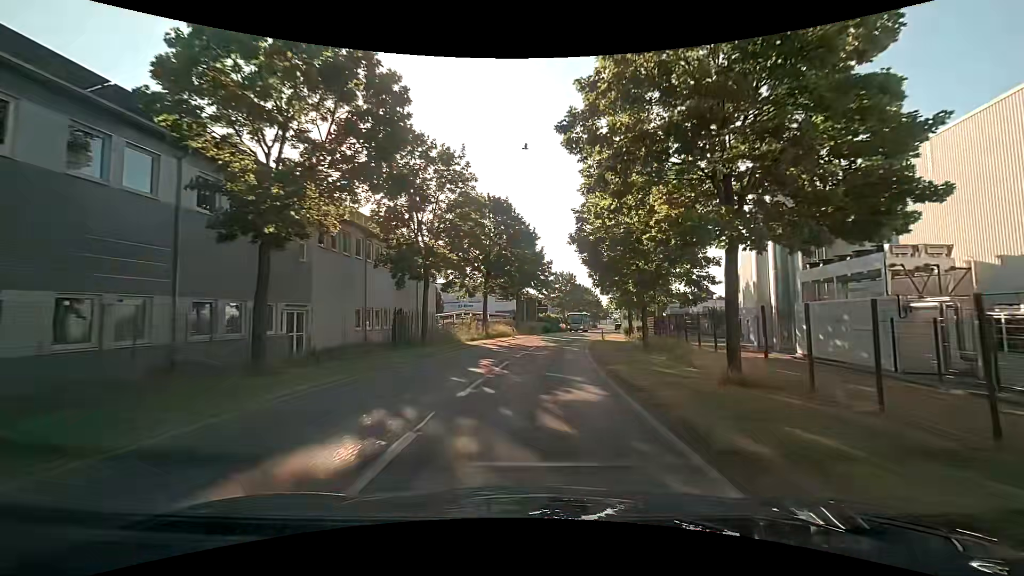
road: secondary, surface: asphalt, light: Day
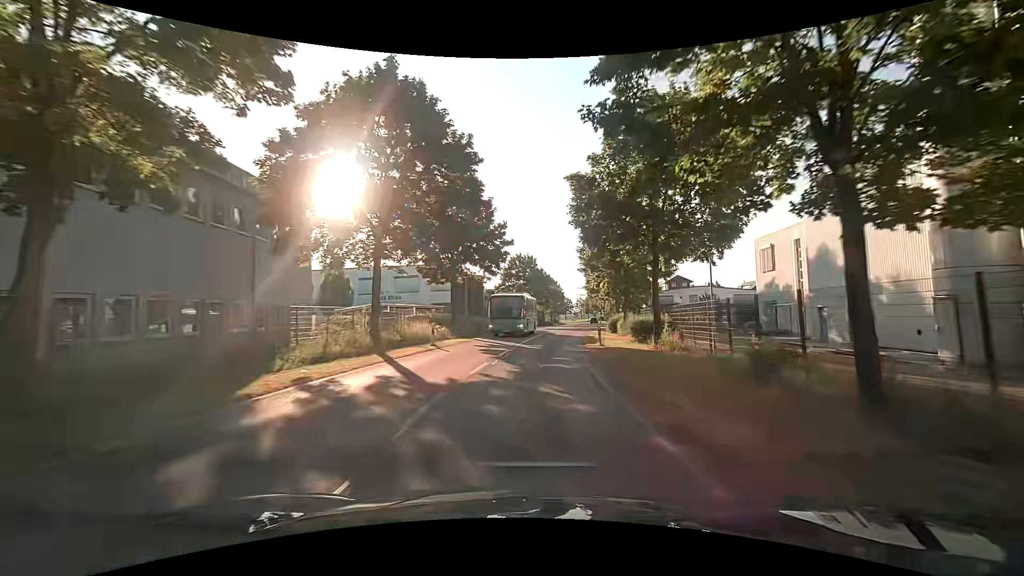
(+1.2, +20.9) m; +6°
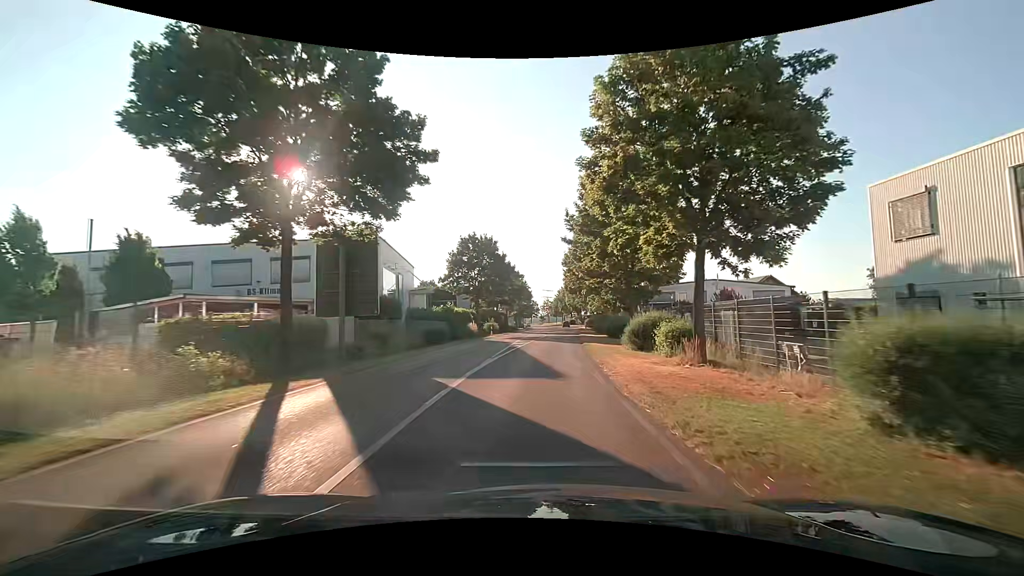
(+0.7, +21.7) m; +4°
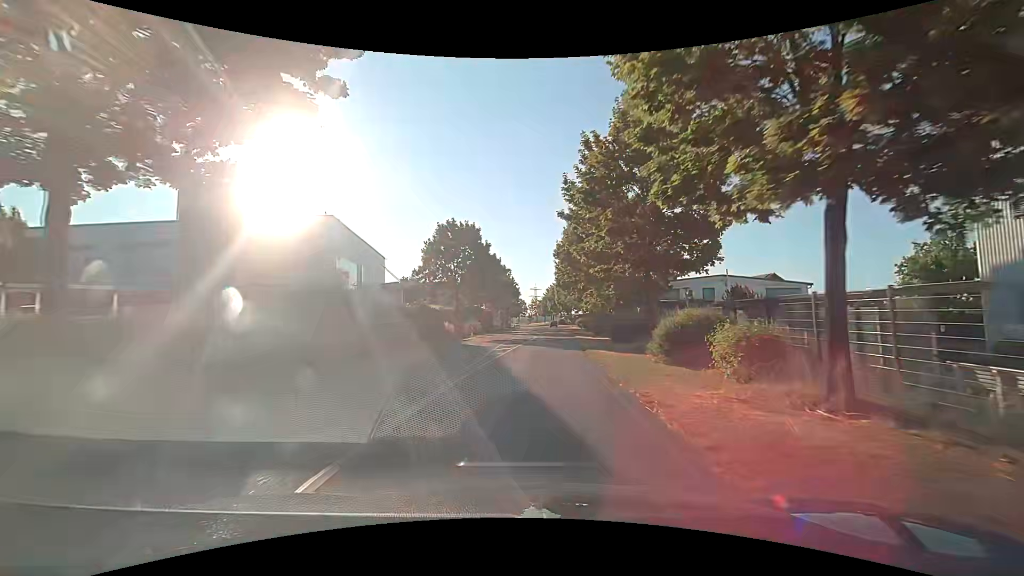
(0.0, +7.3) m; +1°
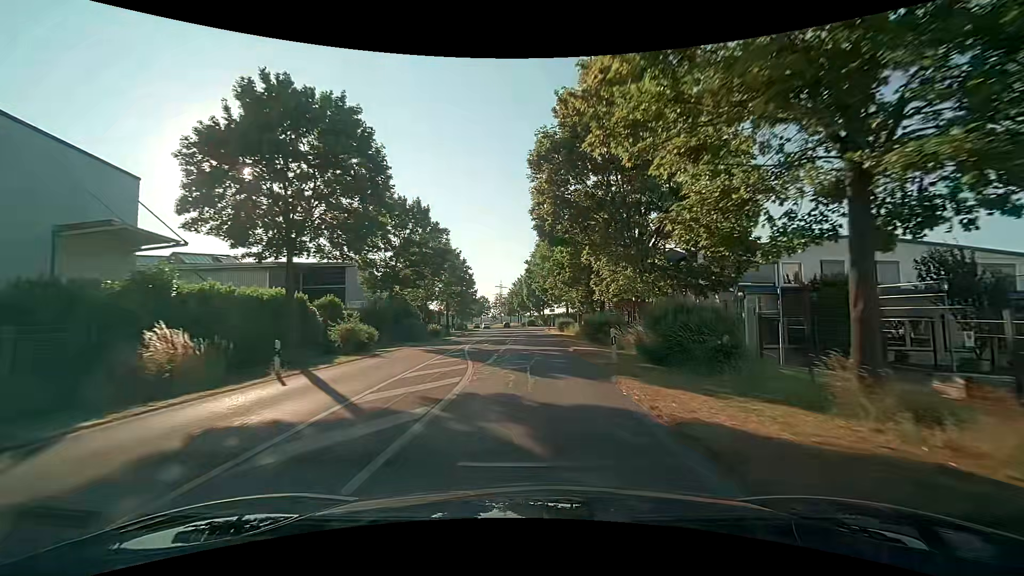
(+1.0, +30.0) m; +4°
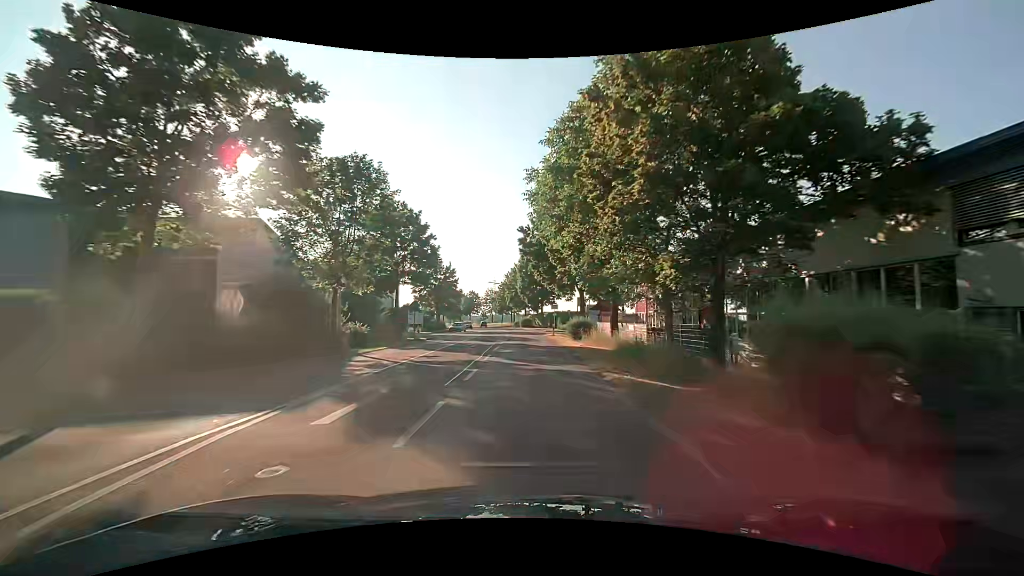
(0.0, +23.0) m; -1°
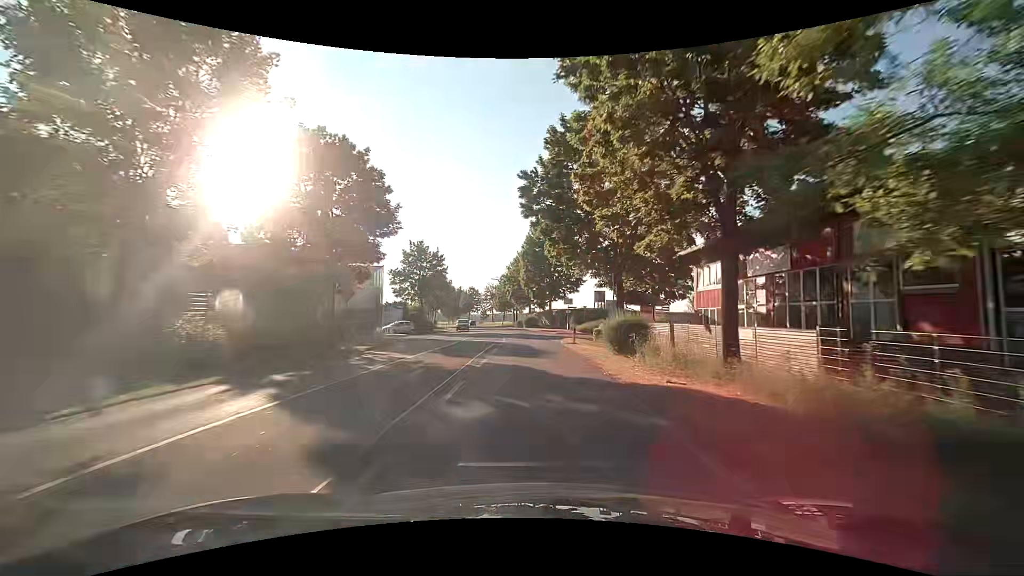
(+0.2, +15.4) m; +1°
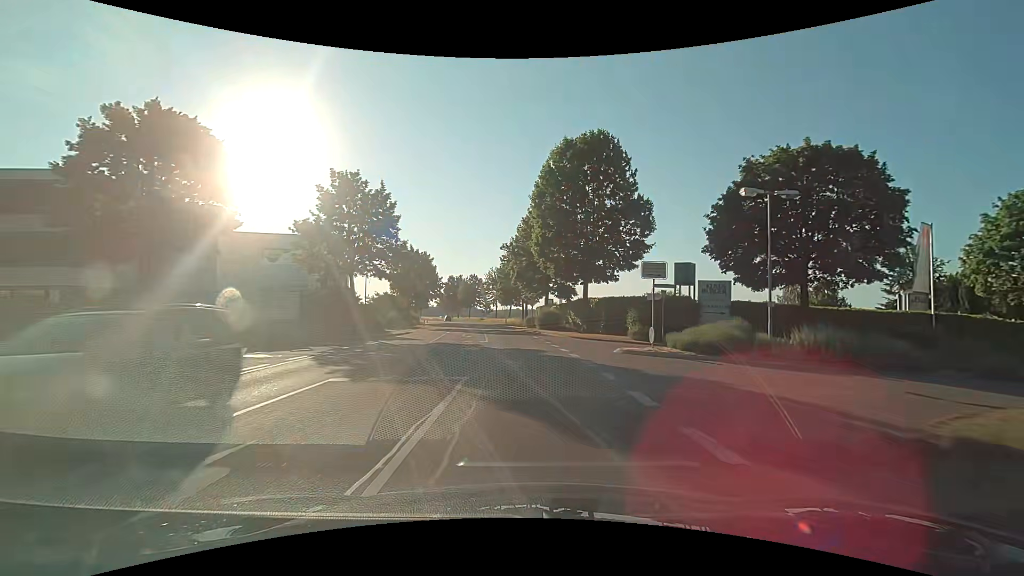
(-0.3, +30.6) m; -2°
(0, +10) (0, +20) (-1, +30) (-2, +40) (-3, +50) (-4, +60) (-5, +70) (-6, +80) (-8, +89) (-10, +99) m
